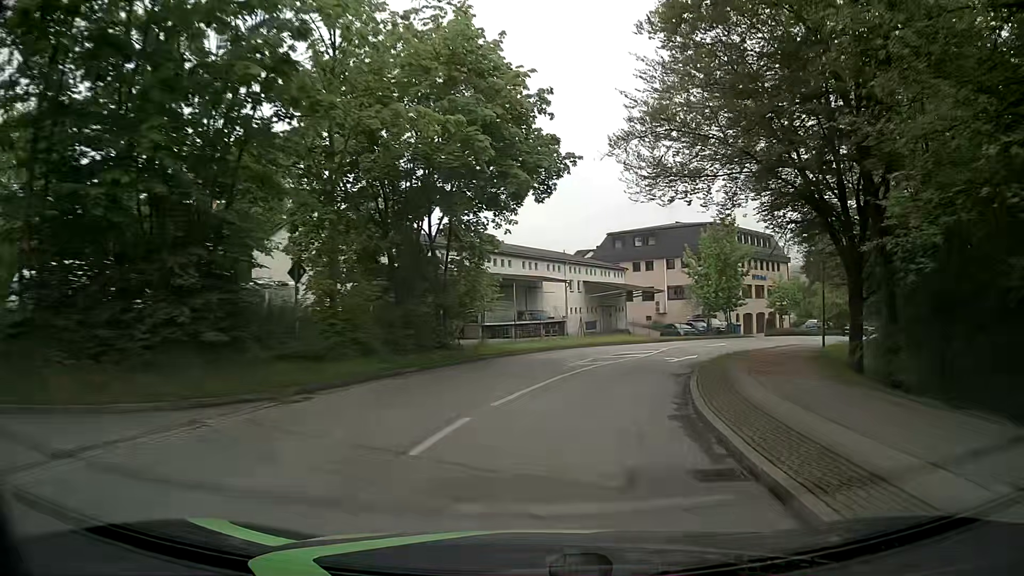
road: unclassified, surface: asphalt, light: Day
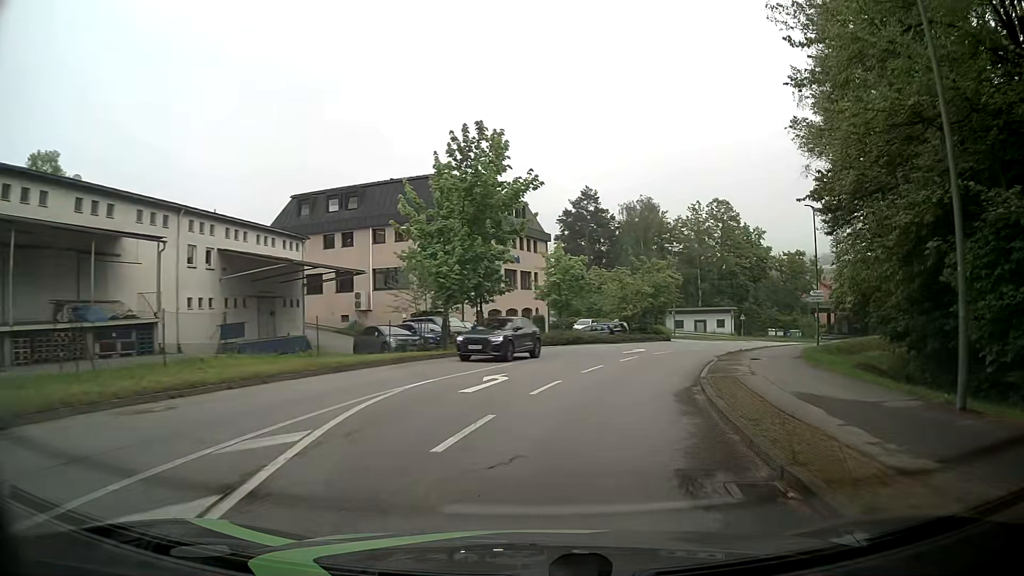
(+5.4, +26.6) m; +24°
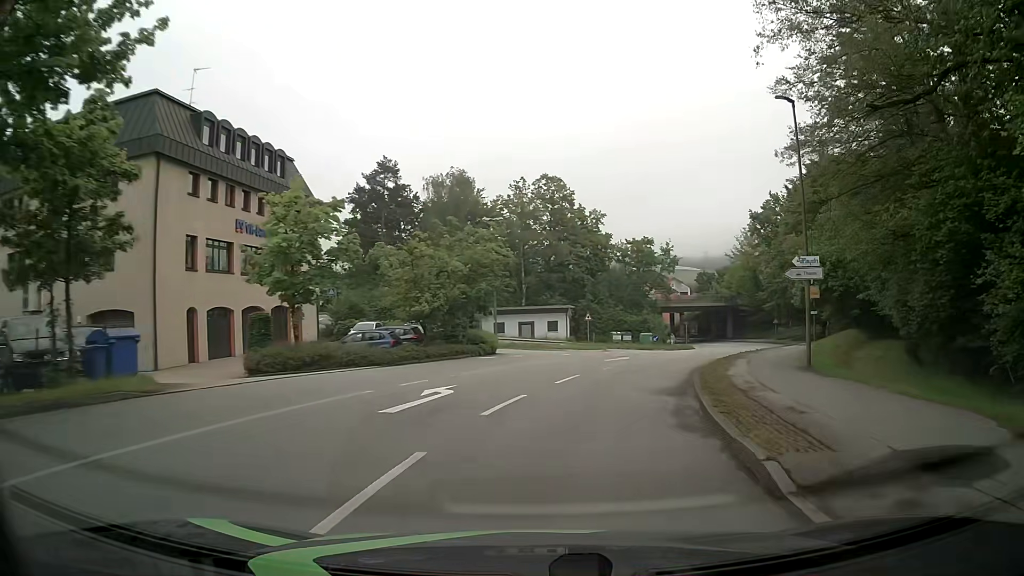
(+3.1, +20.6) m; +16°
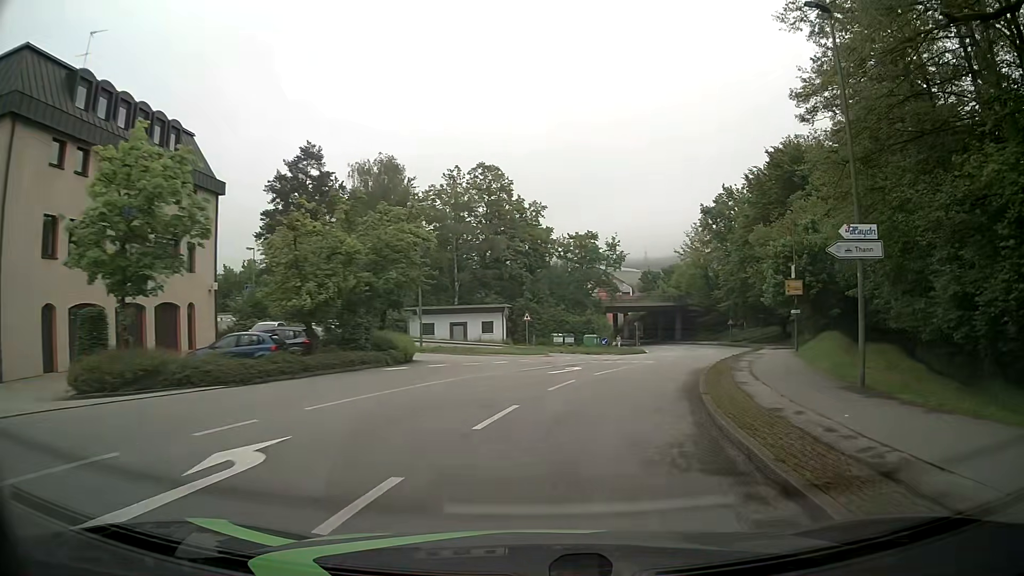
(+0.3, +7.1) m; +6°
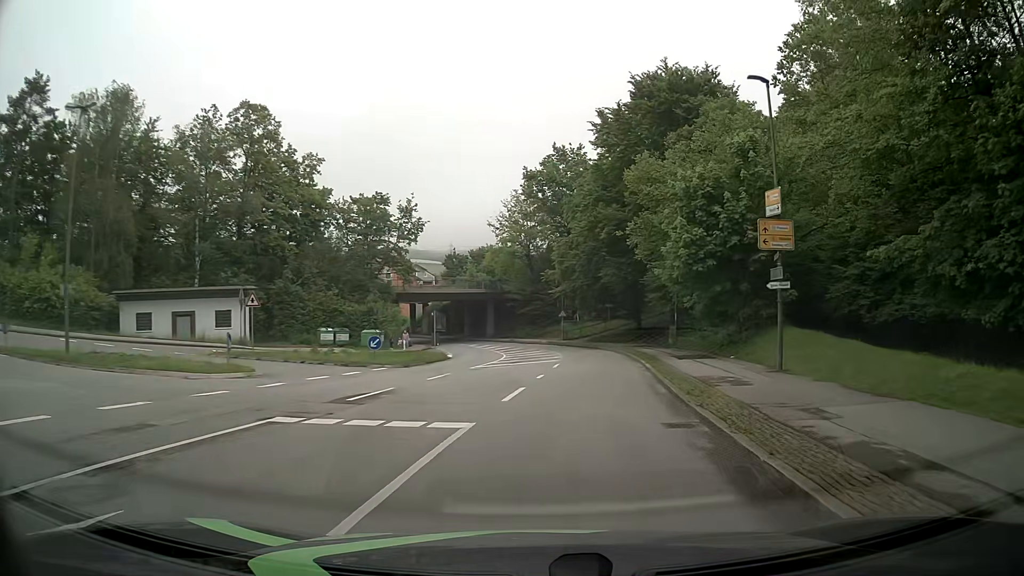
(+3.0, +21.3) m; +16°
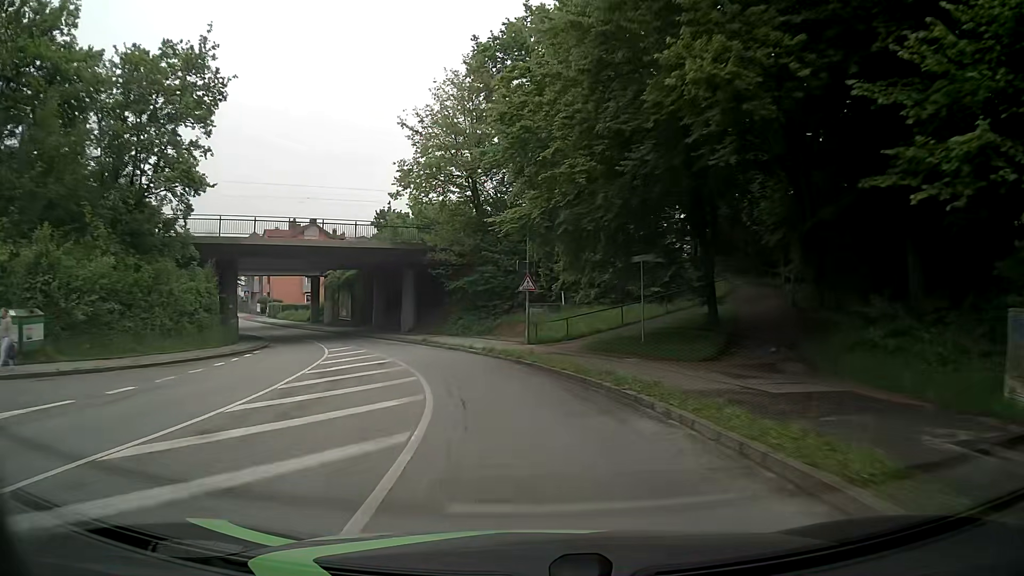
(+2.3, +37.0) m; +1°
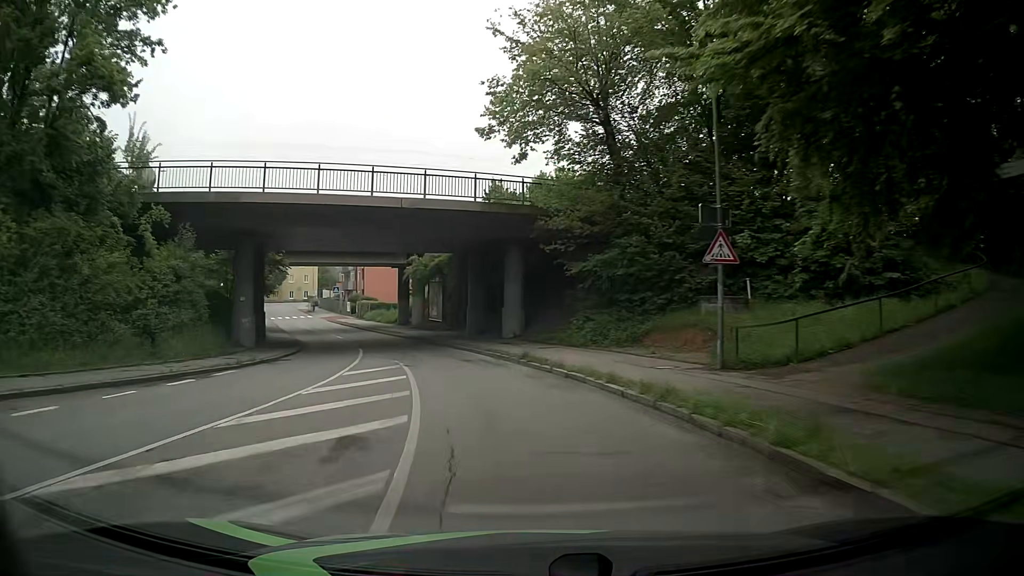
(-1.3, +14.9) m; -11°
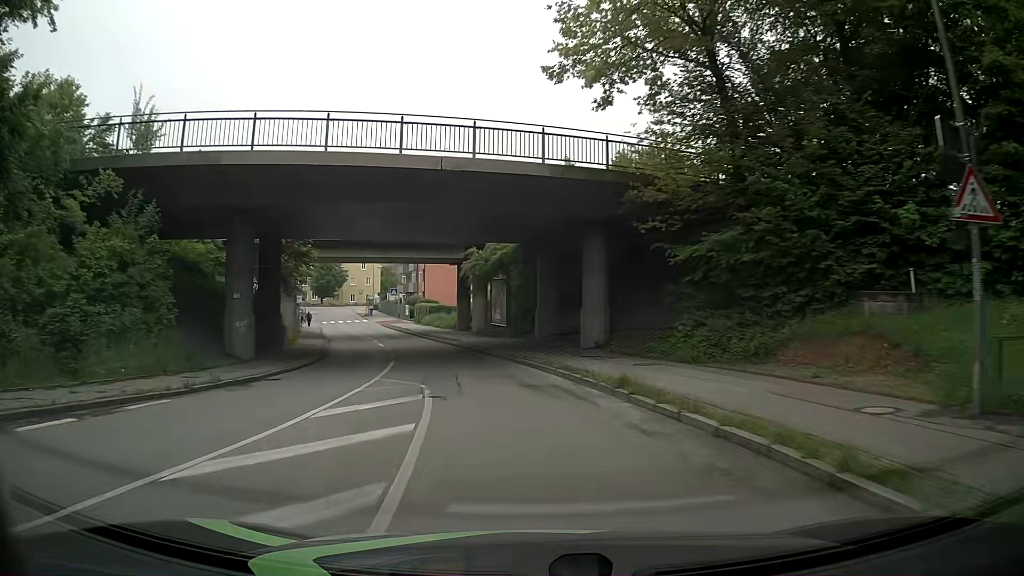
(-0.4, +7.4) m; -6°
(-1, +10) (-3, +20) (-5, +30) (-7, +39) (-10, +49) (-13, +58) (-16, +68) (-20, +77) (-23, +87) (-26, +96) m
